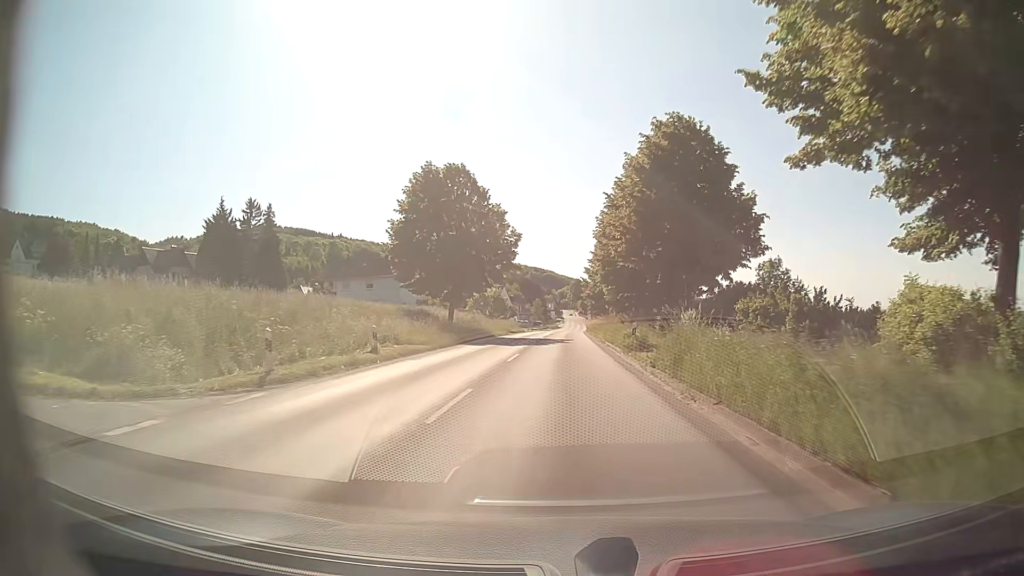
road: secondary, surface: asphalt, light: Day
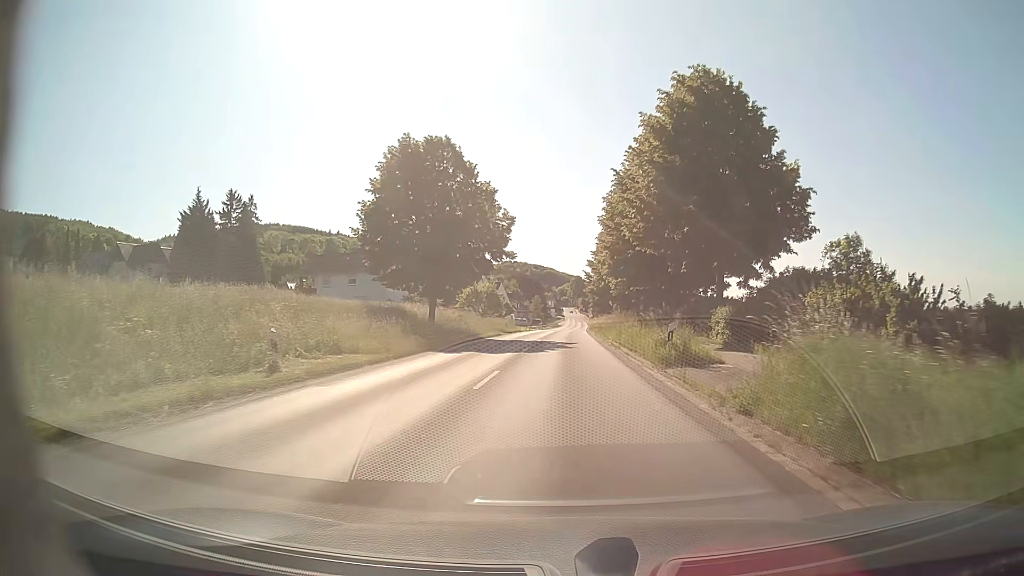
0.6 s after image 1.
(0.0, +8.1) m; 0°
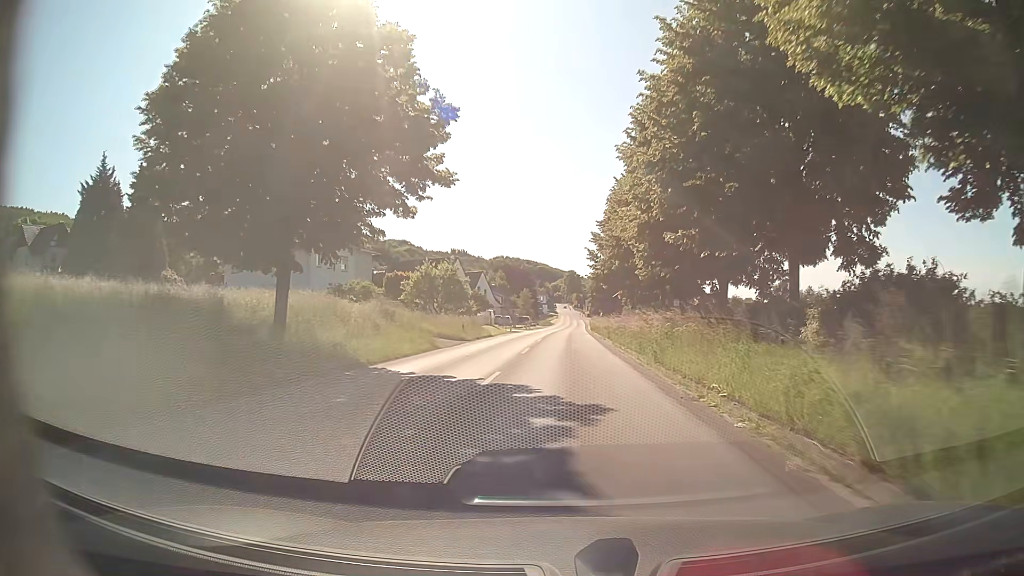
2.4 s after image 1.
(+0.1, +24.4) m; 0°
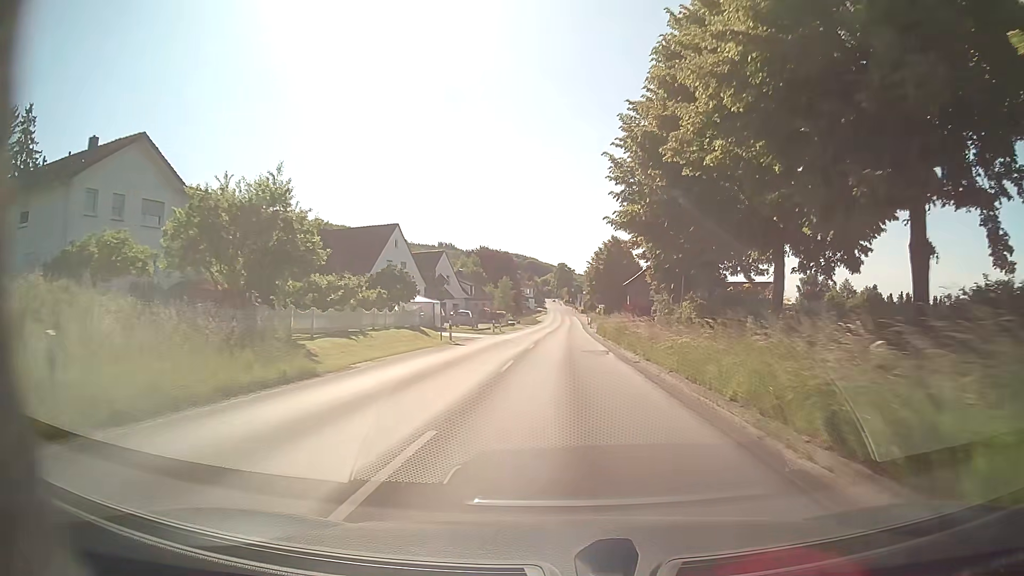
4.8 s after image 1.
(+0.3, +32.5) m; +1°
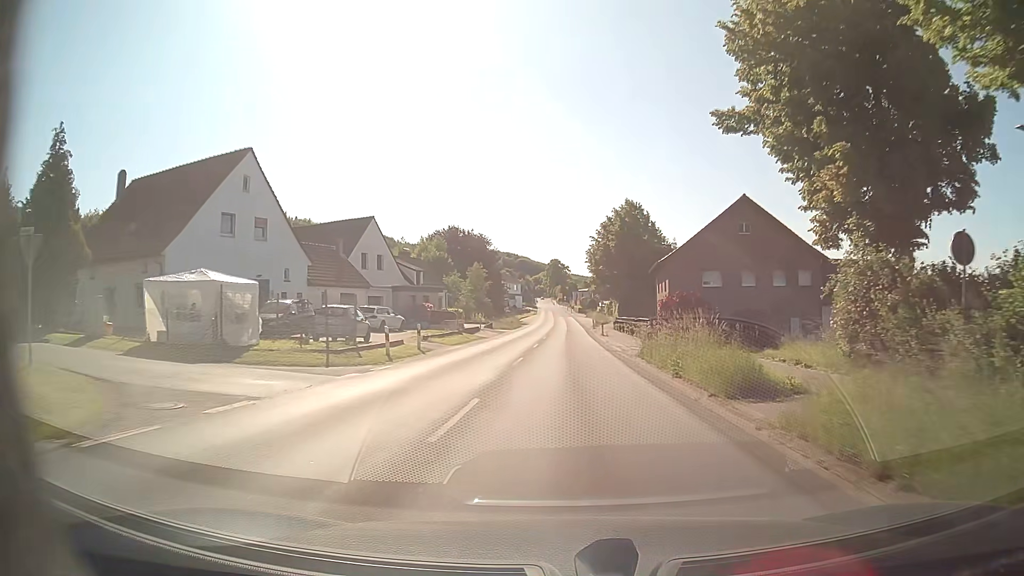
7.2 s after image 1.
(-0.1, +32.5) m; 0°
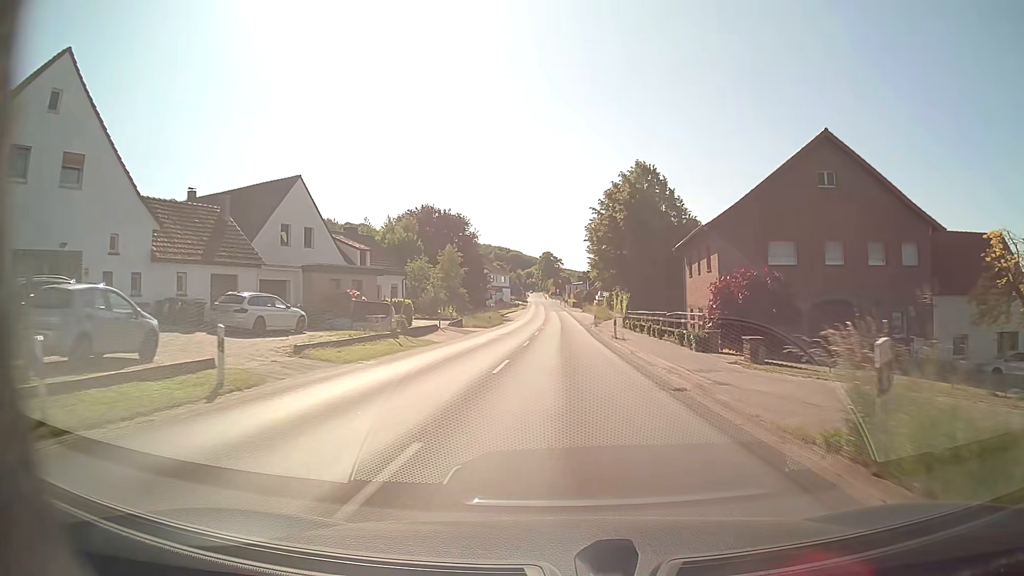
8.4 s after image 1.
(+0.2, +16.3) m; +2°
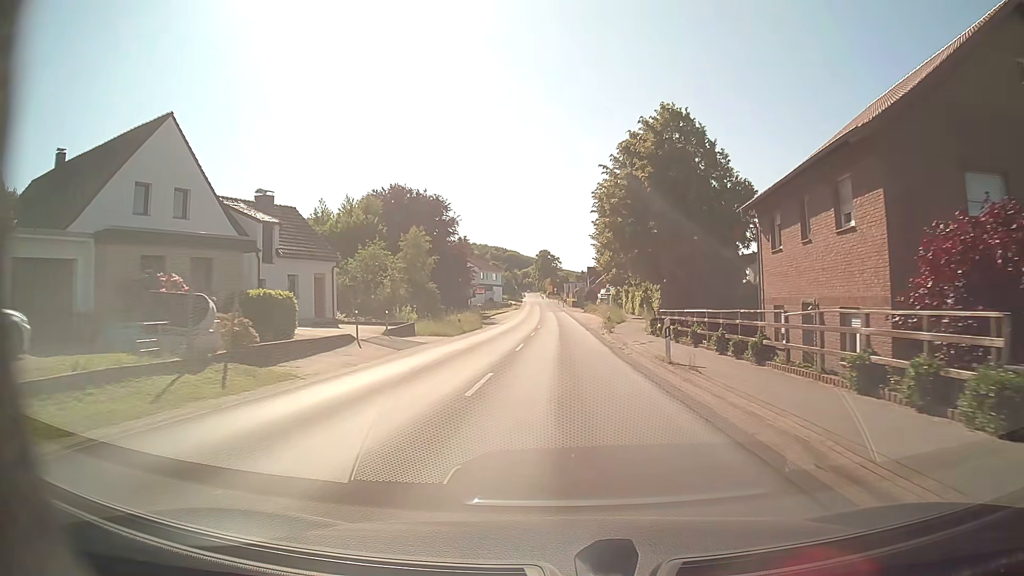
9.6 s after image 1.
(-0.2, +16.2) m; -1°
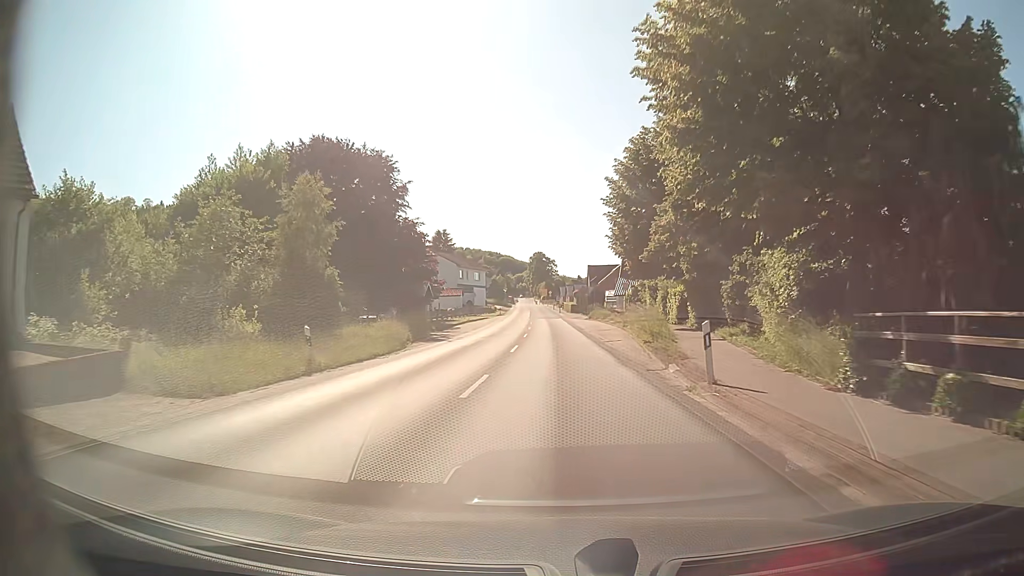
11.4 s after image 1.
(0.0, +24.2) m; +1°
(0, +10) (0, +20) (0, +30) (0, +40) (-1, +50) (-1, +60) (-1, +70) (-2, +80) (-2, +90) (-2, +100) m
